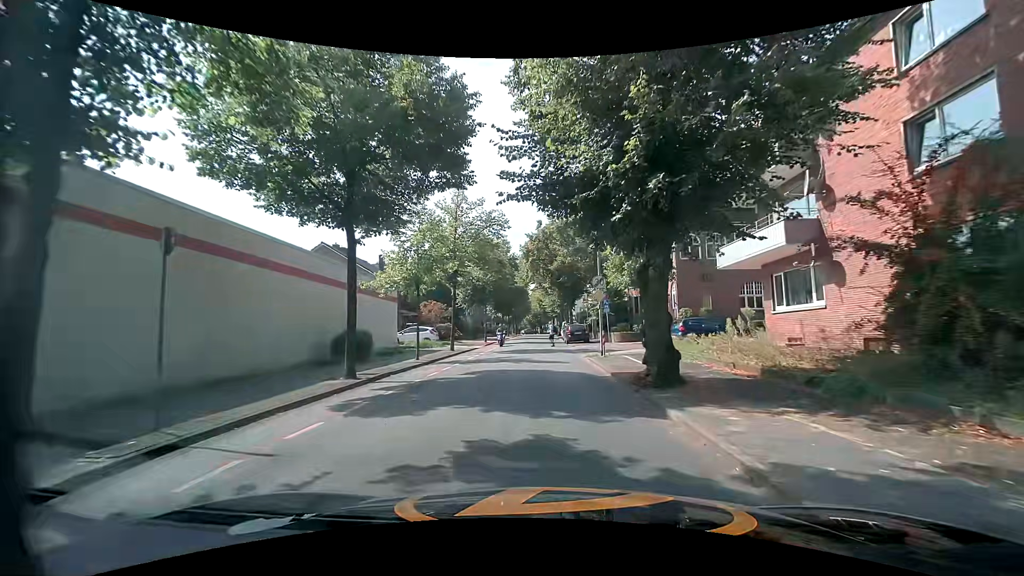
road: tertiary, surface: asphalt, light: Day
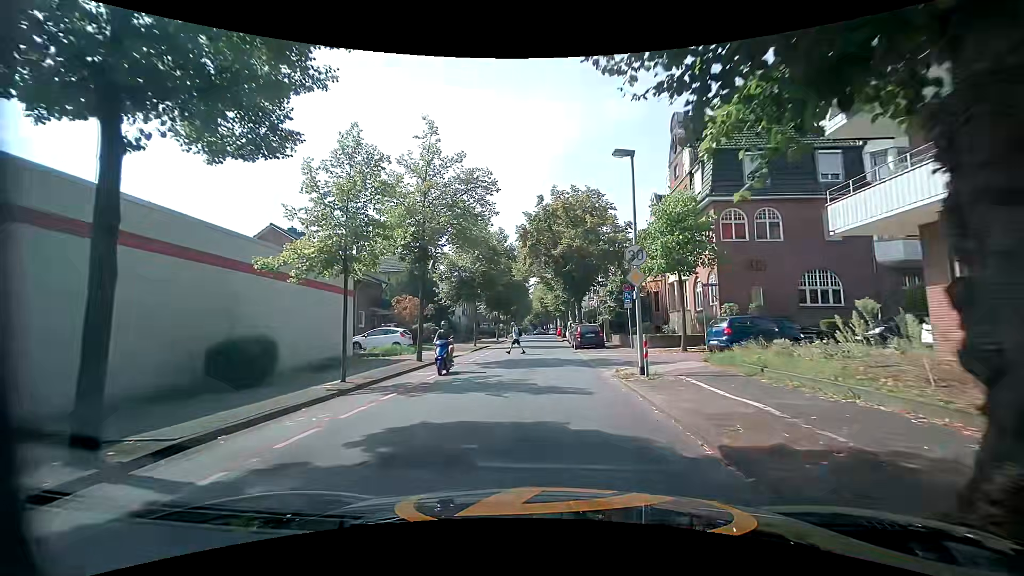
(+0.2, +8.4) m; +2°
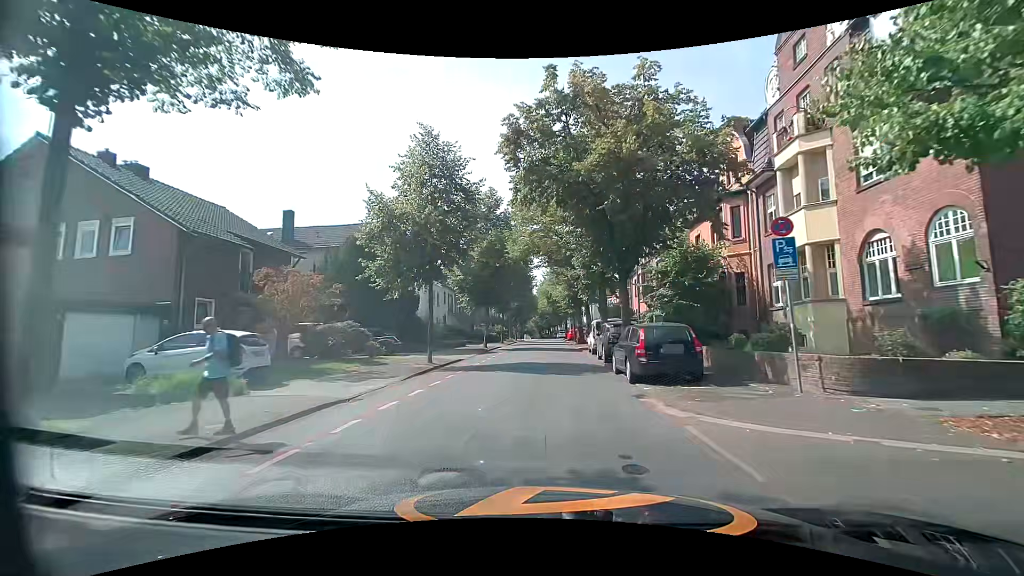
(-0.1, +17.1) m; -1°
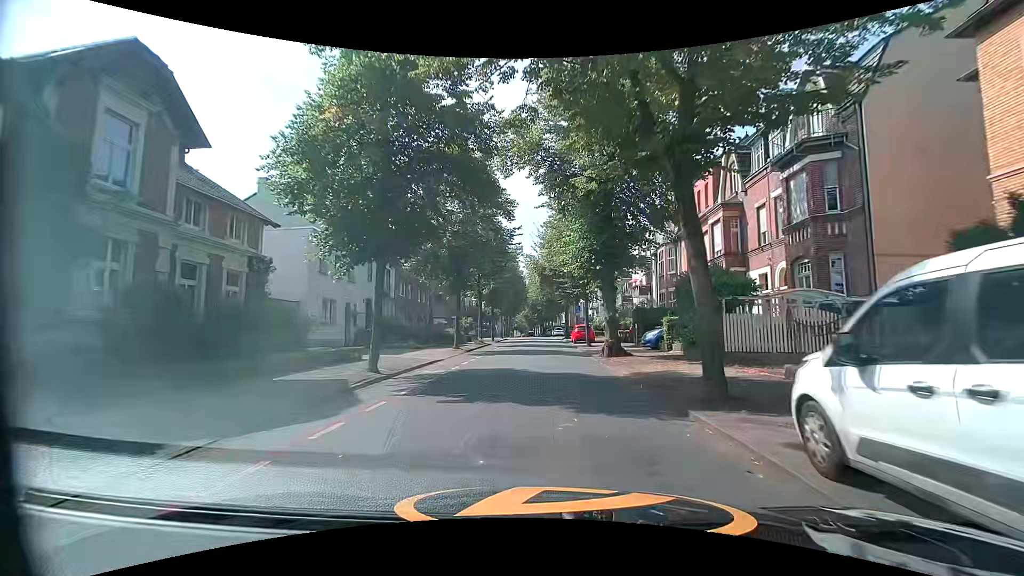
(0.0, +25.3) m; 0°
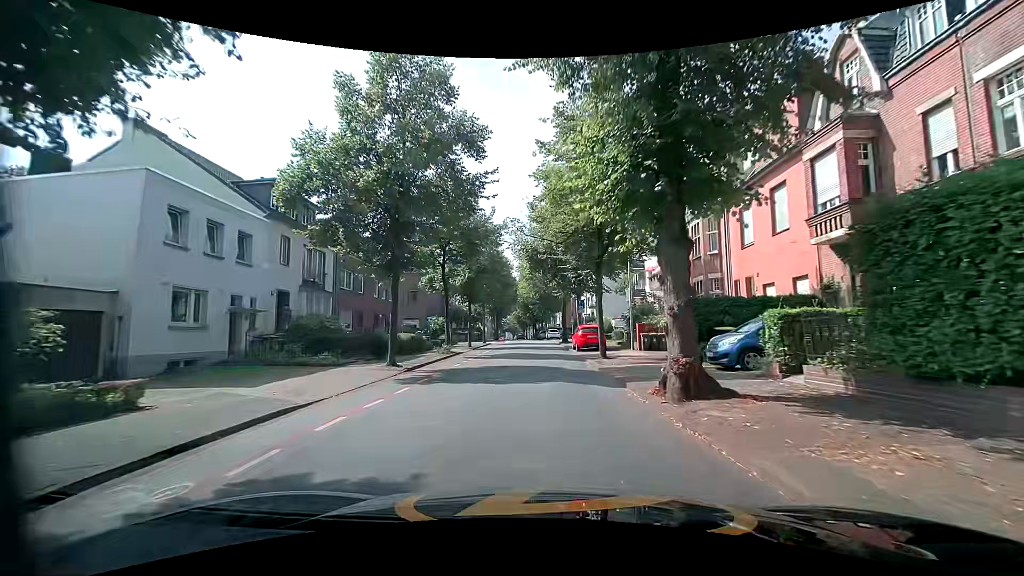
(+0.4, +11.5) m; +3°
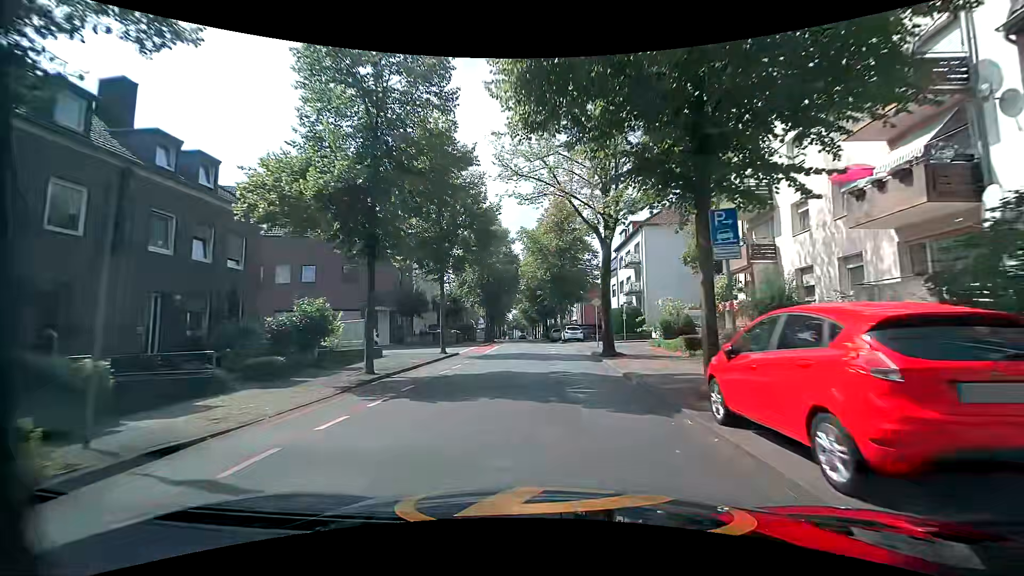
(-0.6, +24.6) m; -1°
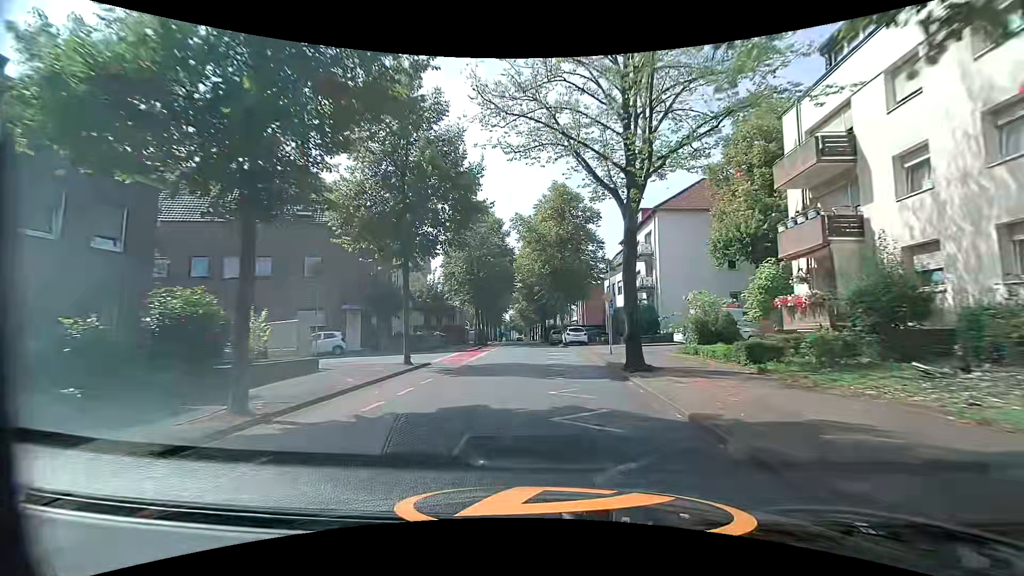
(-0.1, +6.3) m; -2°
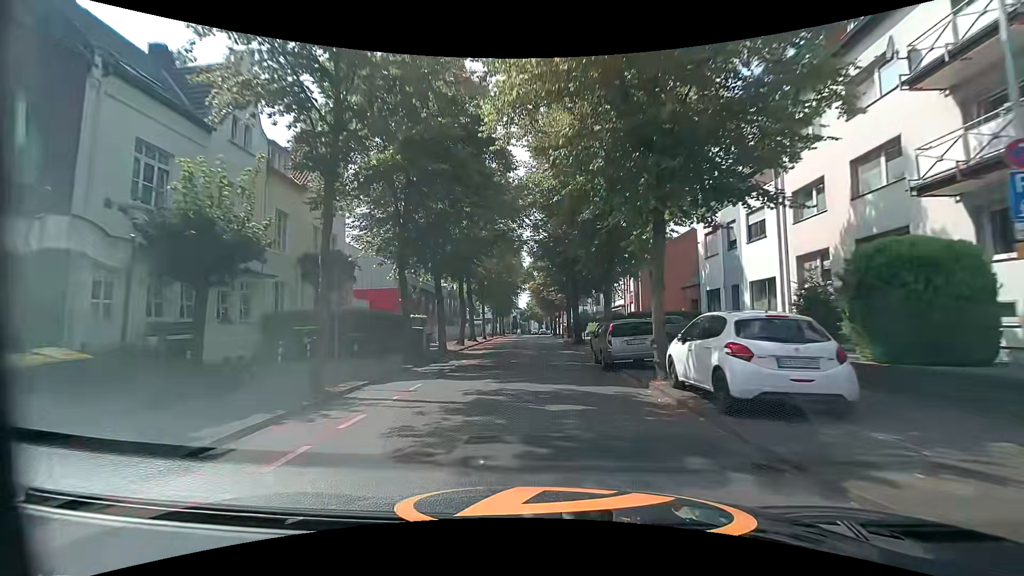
(+0.1, +32.0) m; -2°
(0, +10) (0, +20) (0, +30) (0, +40) (0, +50) (-1, +60) (-1, +70) (-1, +80) (-1, +90) (-3, +100) m
